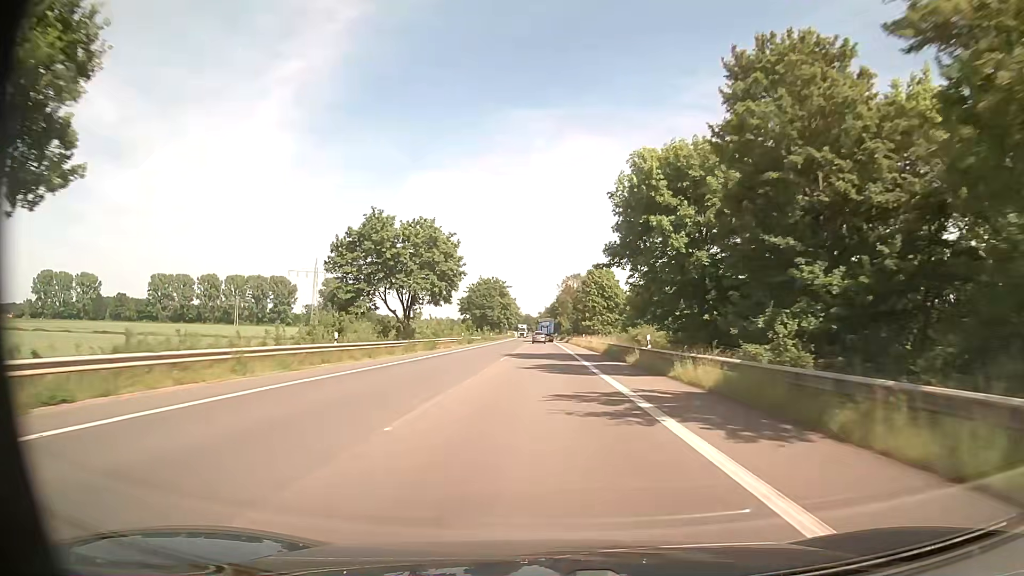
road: secondary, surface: asphalt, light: Day
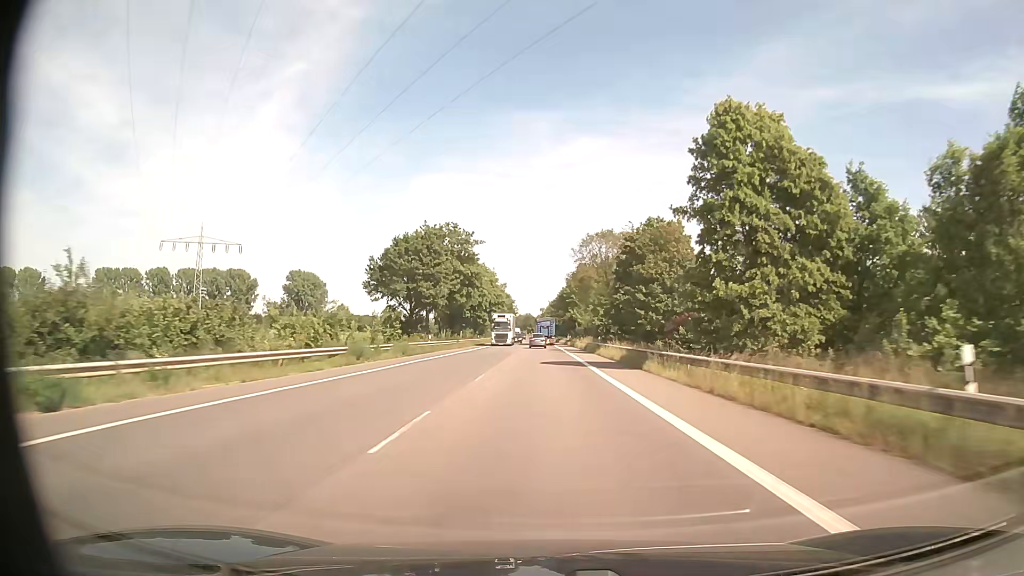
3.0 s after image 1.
(-0.5, +73.2) m; 0°
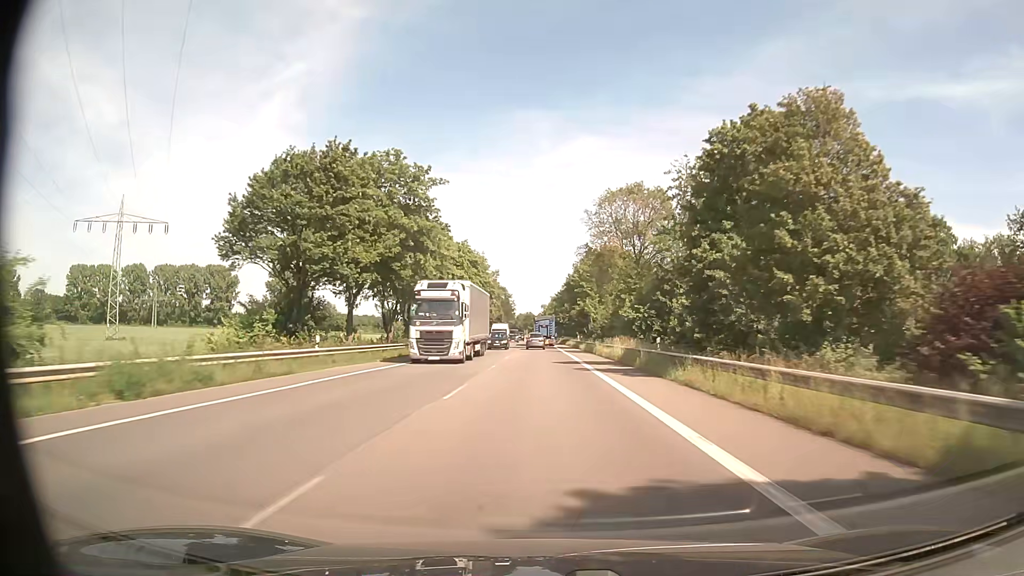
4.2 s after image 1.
(0.0, +29.4) m; 0°
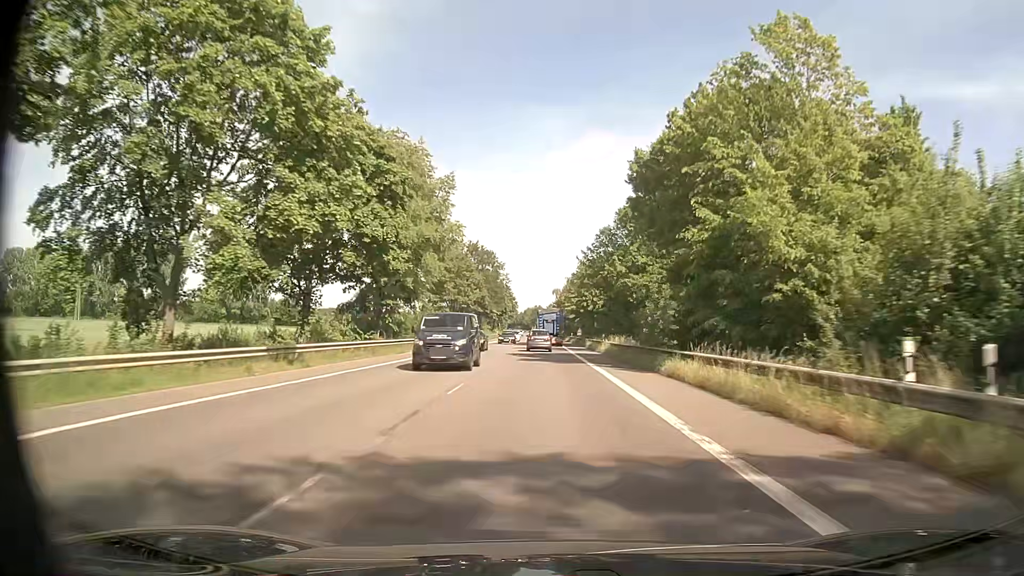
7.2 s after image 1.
(-0.8, +71.3) m; -1°
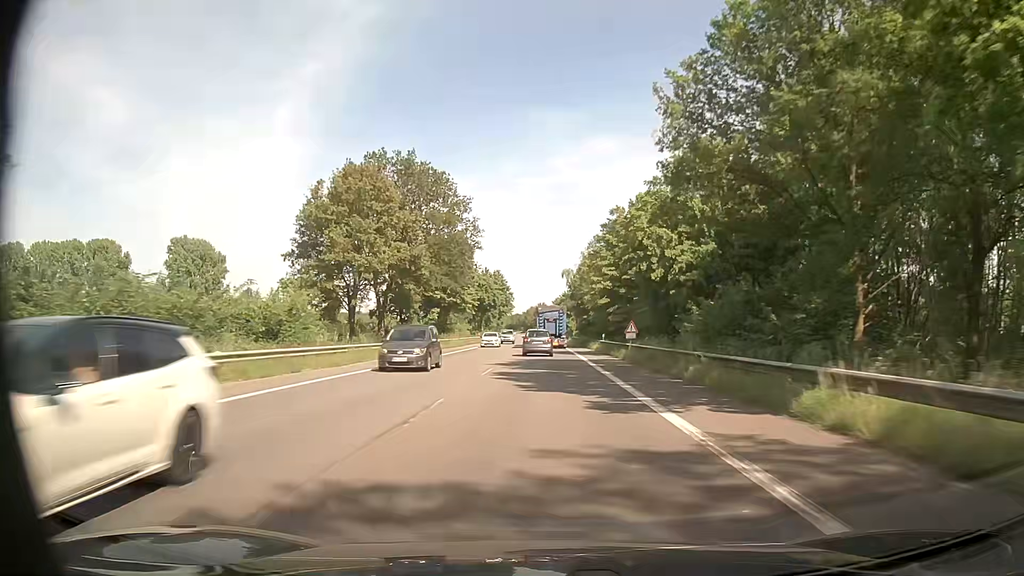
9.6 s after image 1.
(-0.2, +52.2) m; -1°
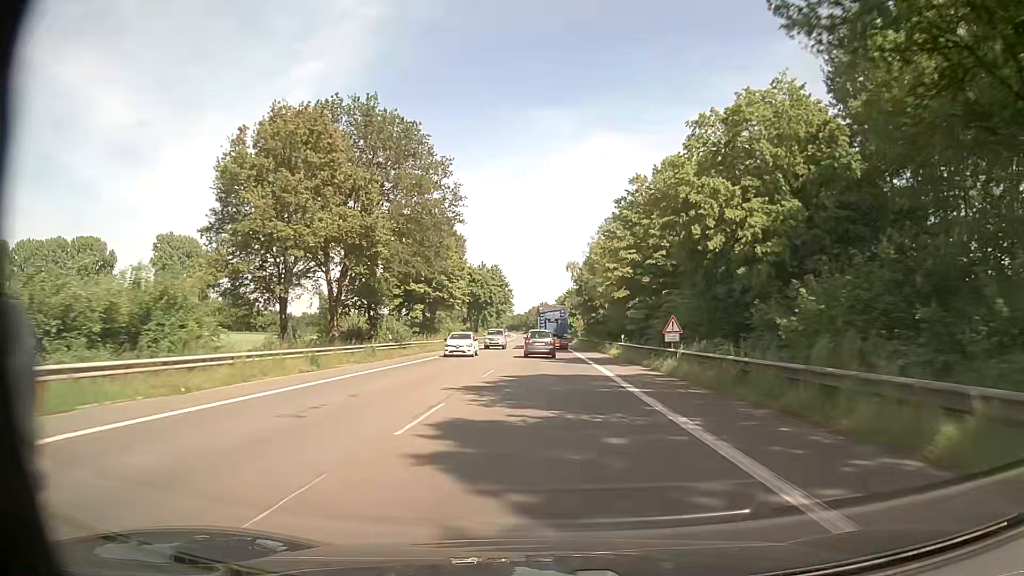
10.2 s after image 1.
(0.0, +12.5) m; 0°
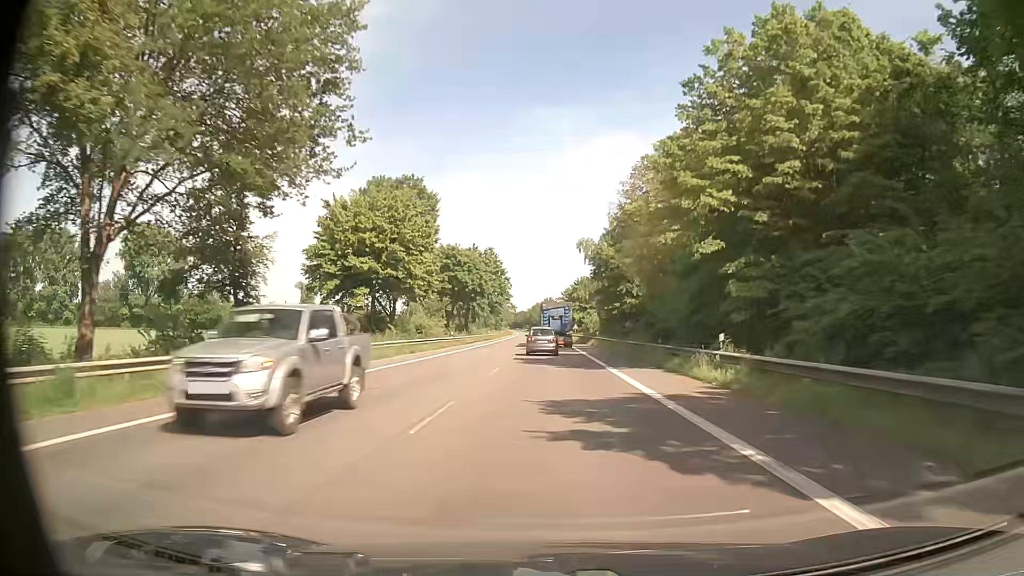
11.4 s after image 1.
(0.0, +23.8) m; 0°
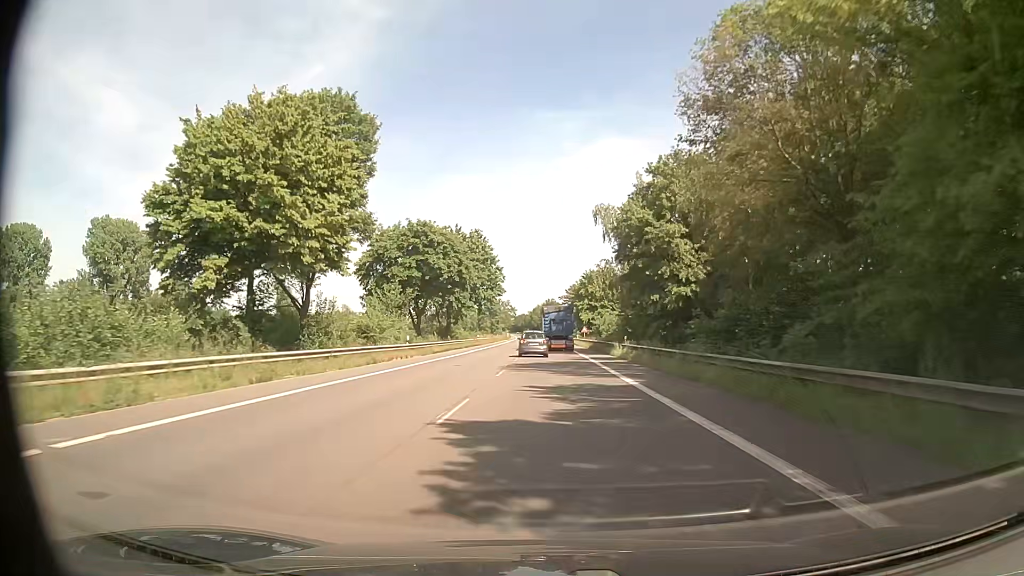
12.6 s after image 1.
(-0.2, +22.4) m; -1°
(0, +10) (0, +20) (0, +30) (0, +40) (0, +50) (0, +60) (0, +70) (0, +80) (0, +90) (0, +100) m
